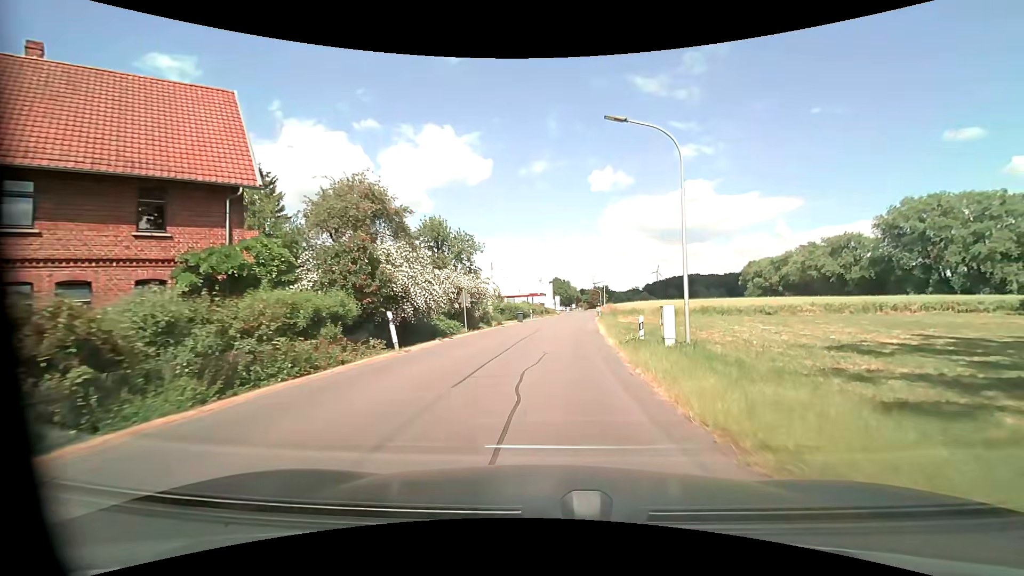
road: unclassified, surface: asphalt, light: Day
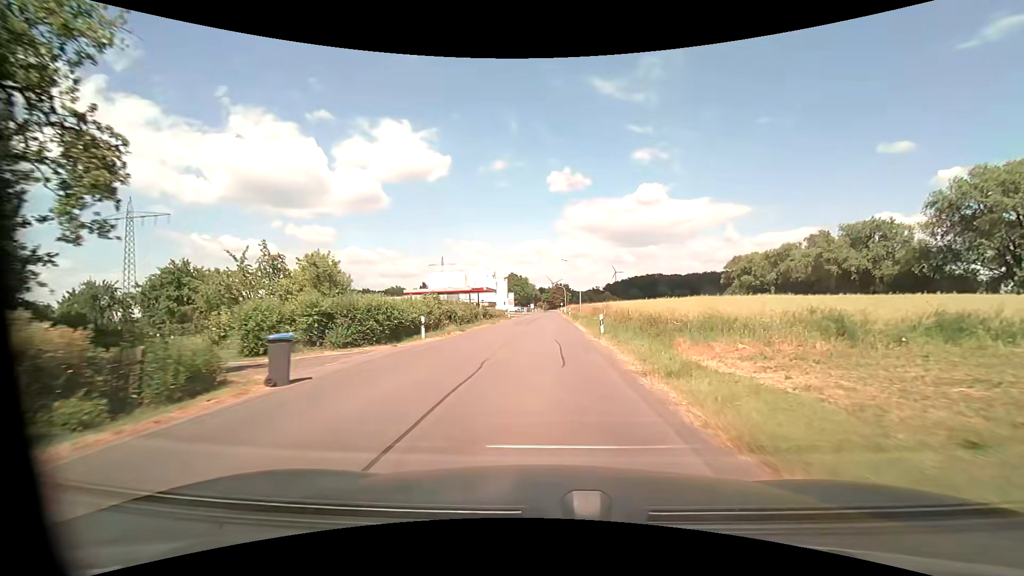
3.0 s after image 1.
(+1.8, +36.5) m; +5°
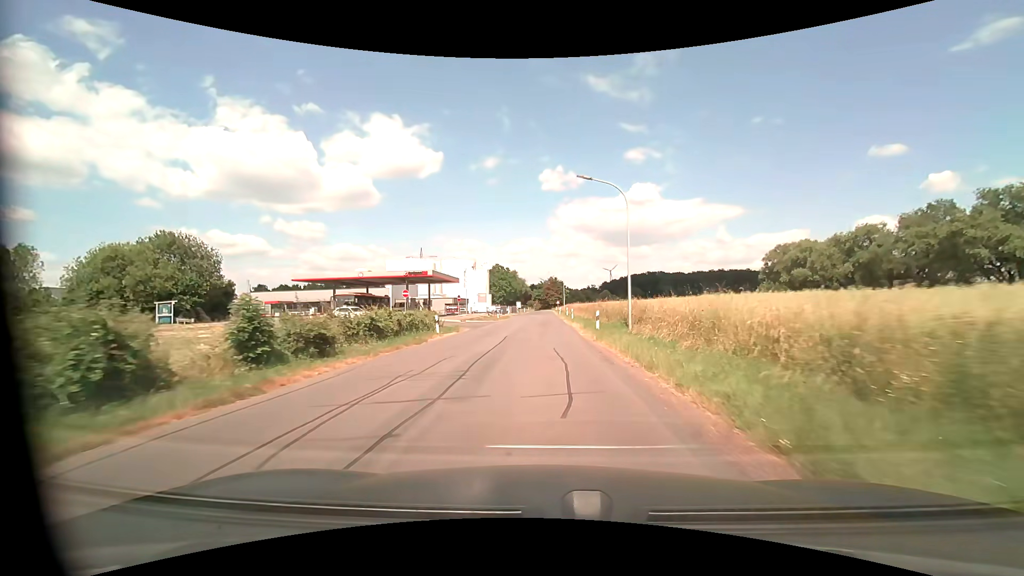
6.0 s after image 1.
(+0.2, +41.0) m; +1°
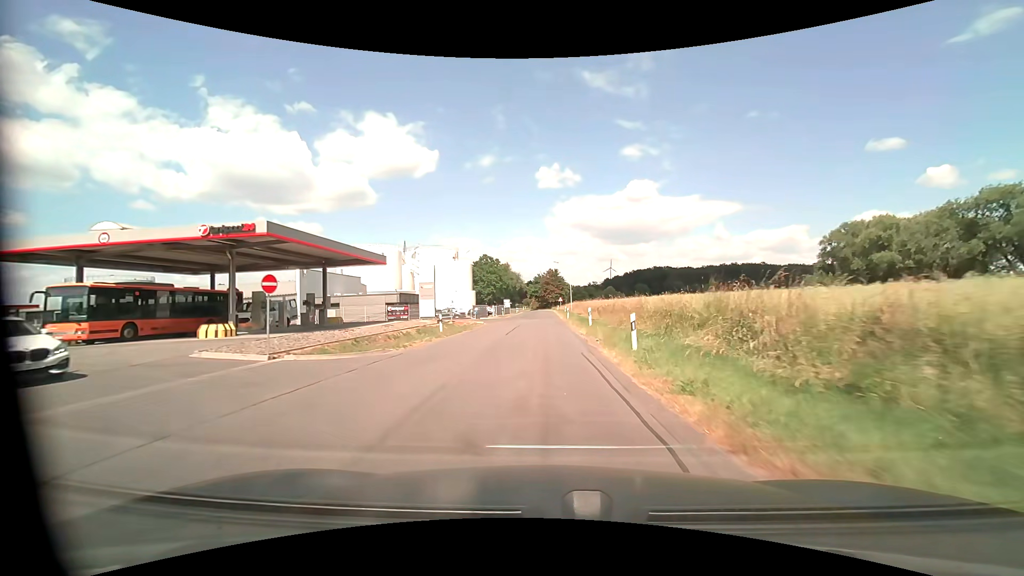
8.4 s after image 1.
(+0.1, +32.4) m; 0°
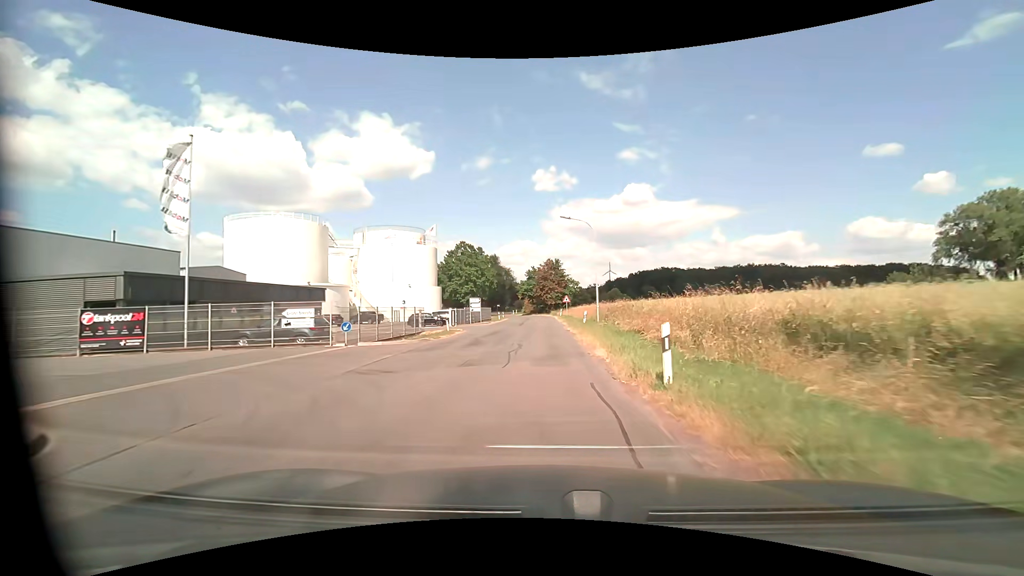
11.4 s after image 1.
(+0.1, +37.2) m; 0°
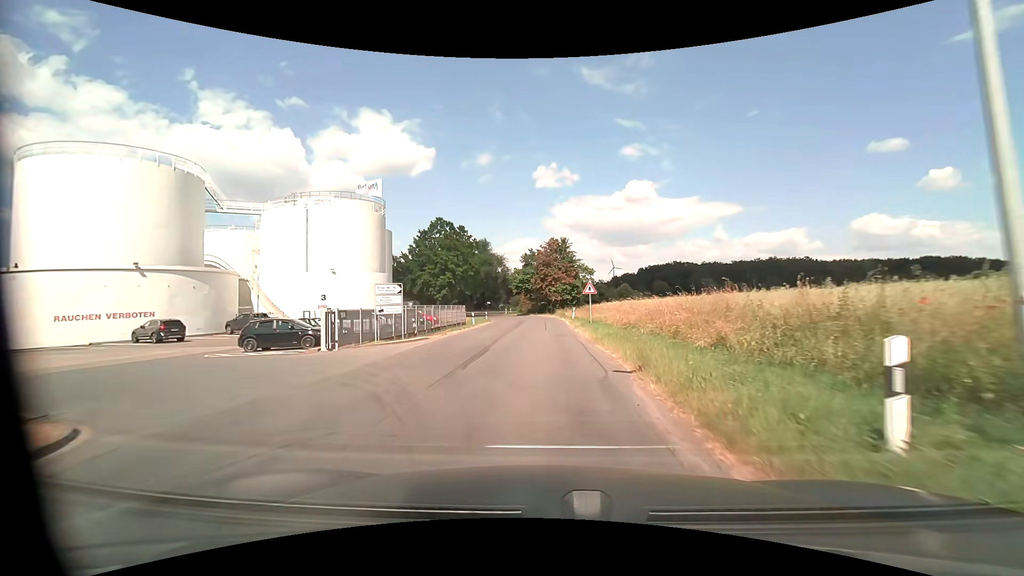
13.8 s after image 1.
(+0.1, +28.6) m; 0°
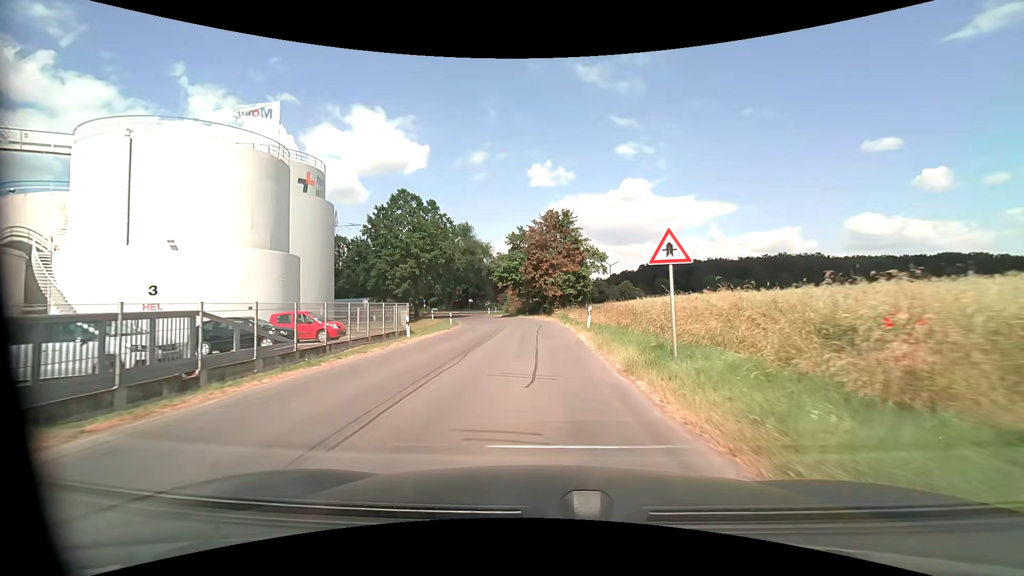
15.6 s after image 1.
(+0.1, +20.6) m; 0°
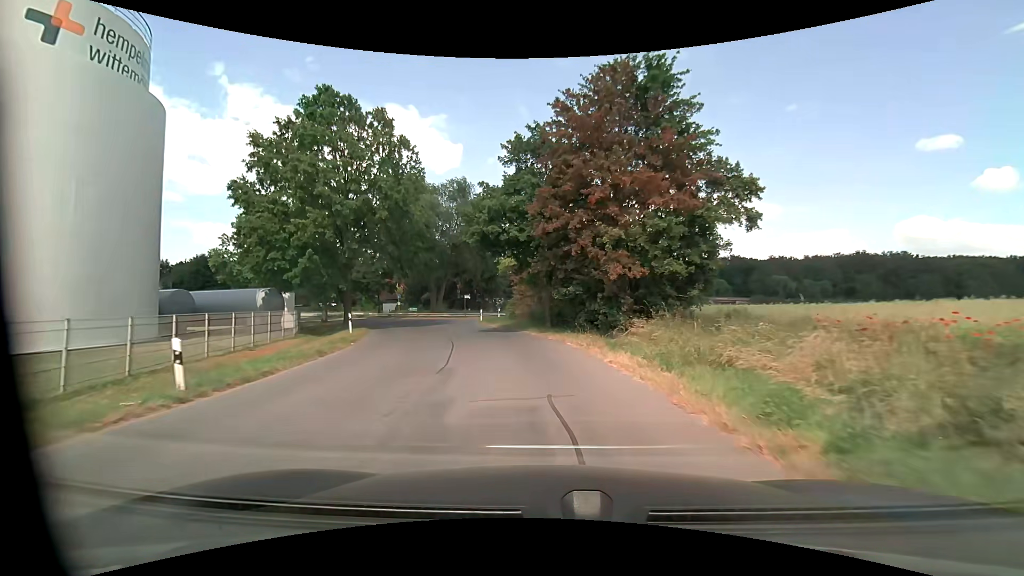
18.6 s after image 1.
(-0.4, +32.6) m; -3°
(0, +10) (-2, +20) (-4, +30) (-7, +39) (-7, +49) (-2, +58) (+2, +67) (+3, +77) (+3, +87) (+3, +97) m
